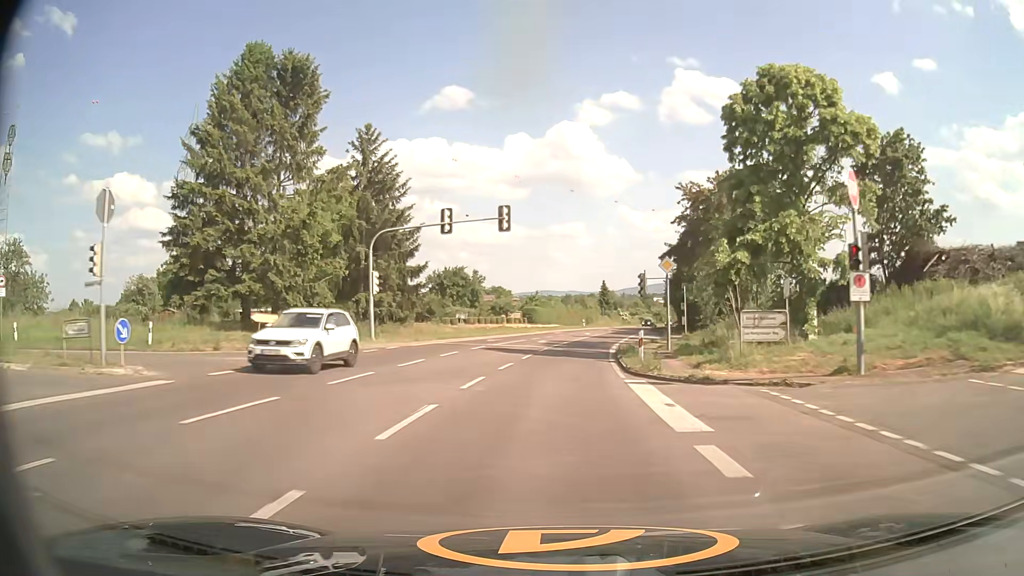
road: secondary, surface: asphalt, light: Day
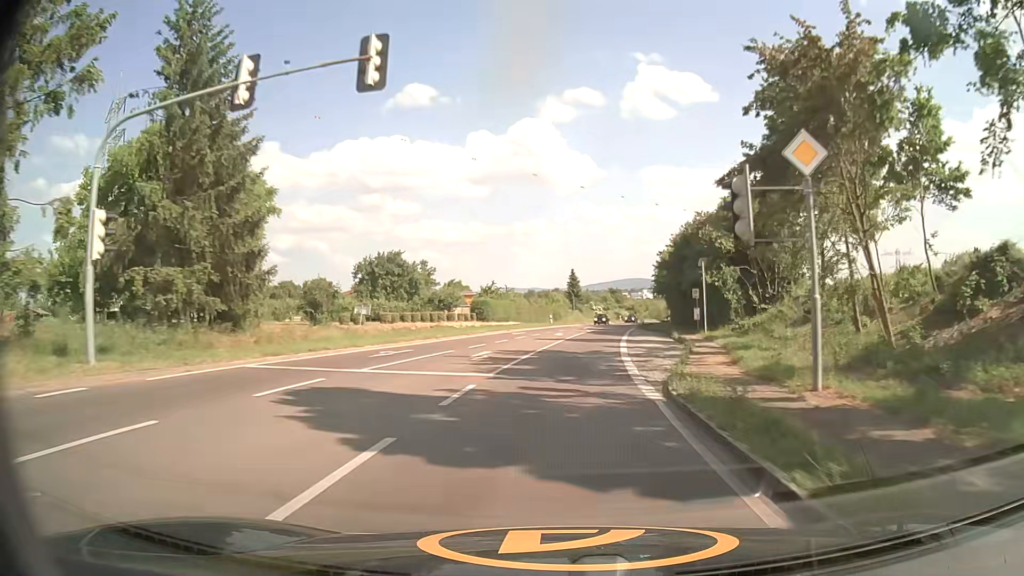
(+0.4, +21.2) m; +3°
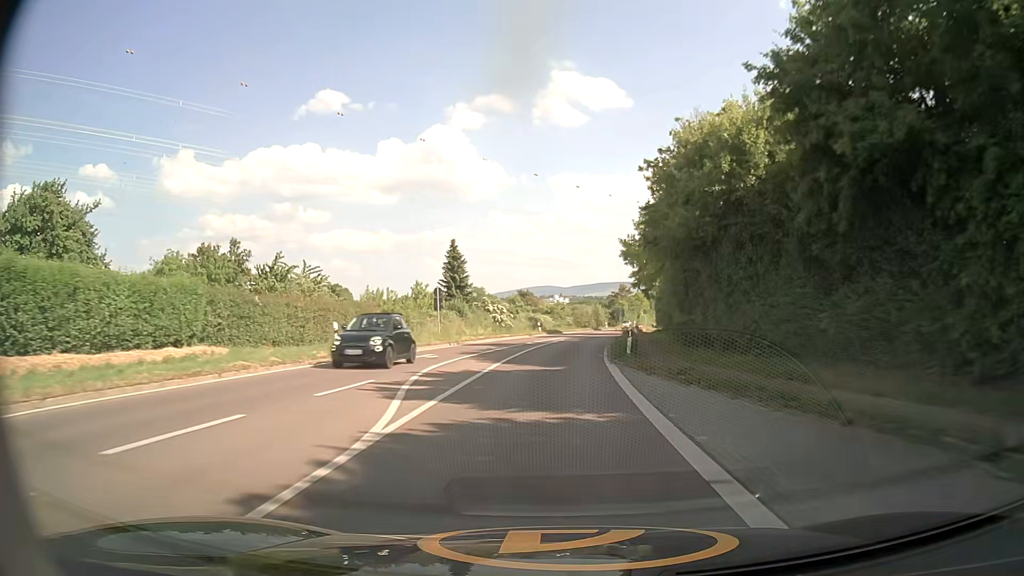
(+4.2, +52.4) m; +8°
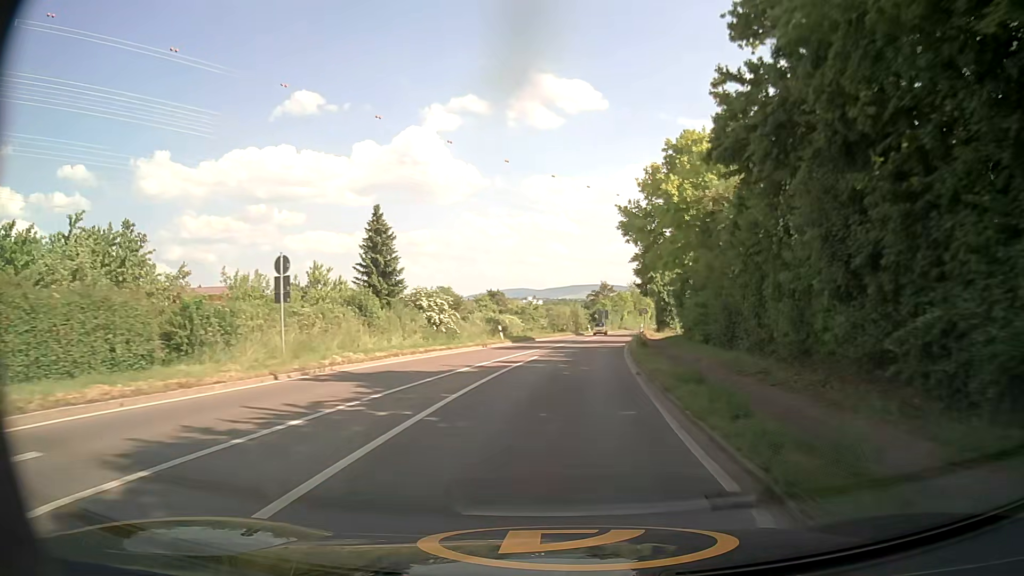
(+0.3, +20.9) m; +2°
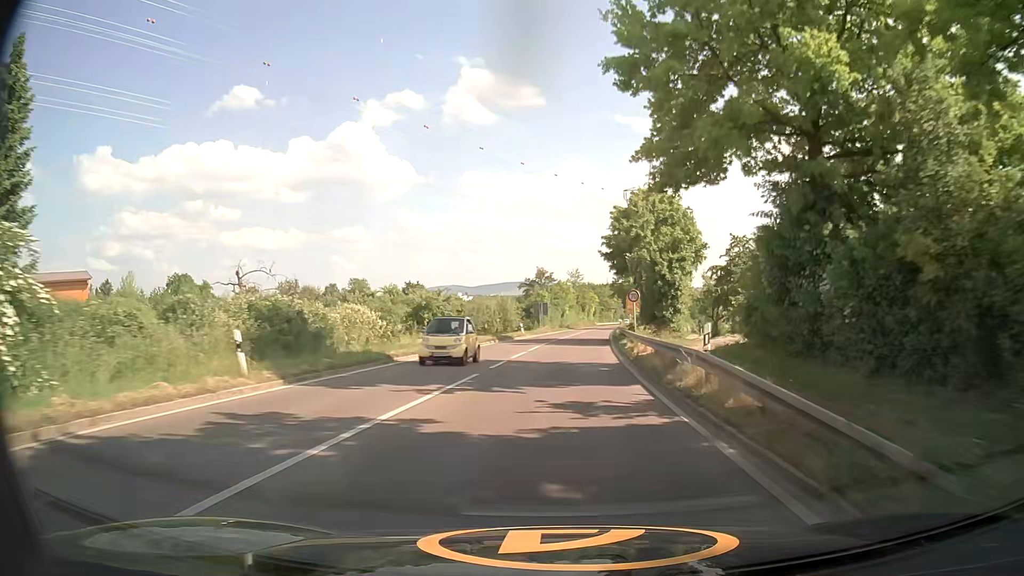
(+1.5, +31.3) m; +6°
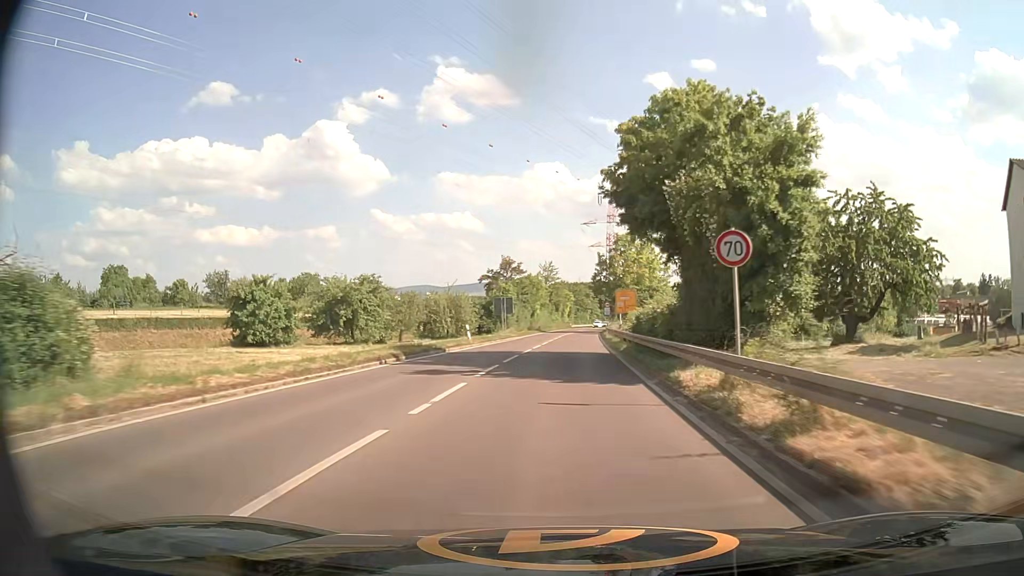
(+0.5, +21.4) m; +3°
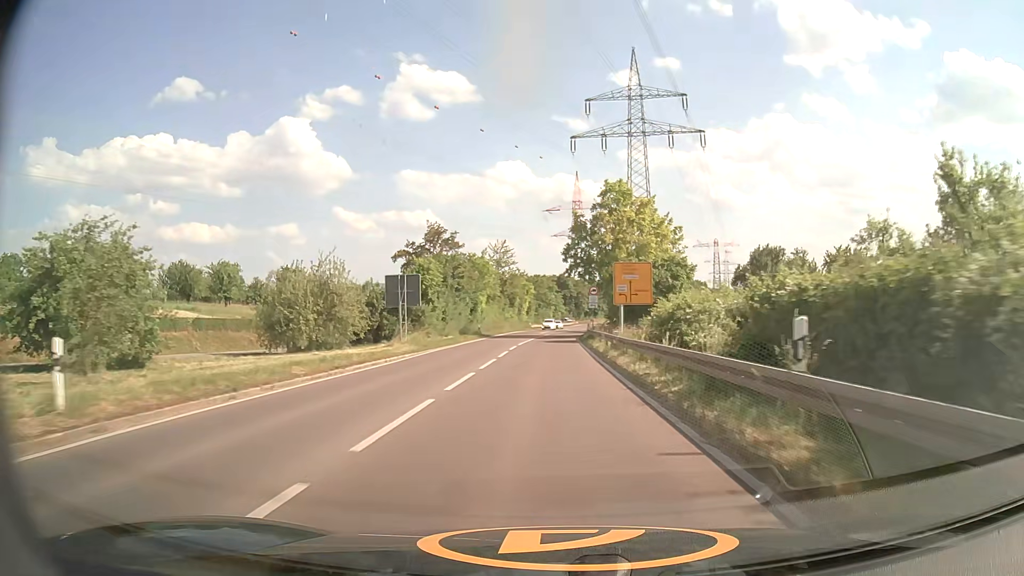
(+0.8, +32.6) m; +3°
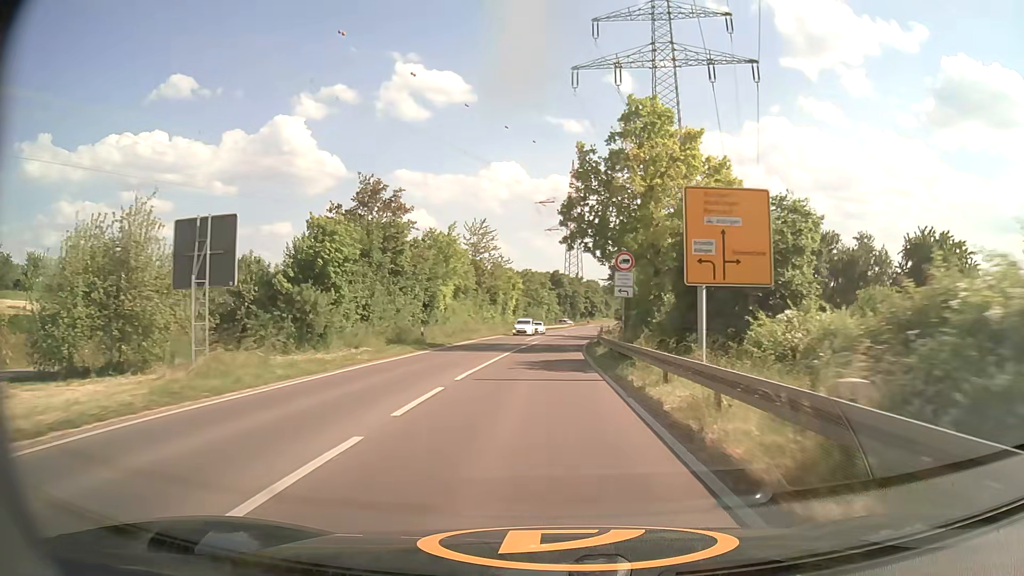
(+0.2, +21.6) m; +1°
(0, +10) (0, +20) (0, +30) (0, +40) (+1, +50) (+2, +60) (+3, +70) (+4, +80) (+5, +90) (+7, +100) m
